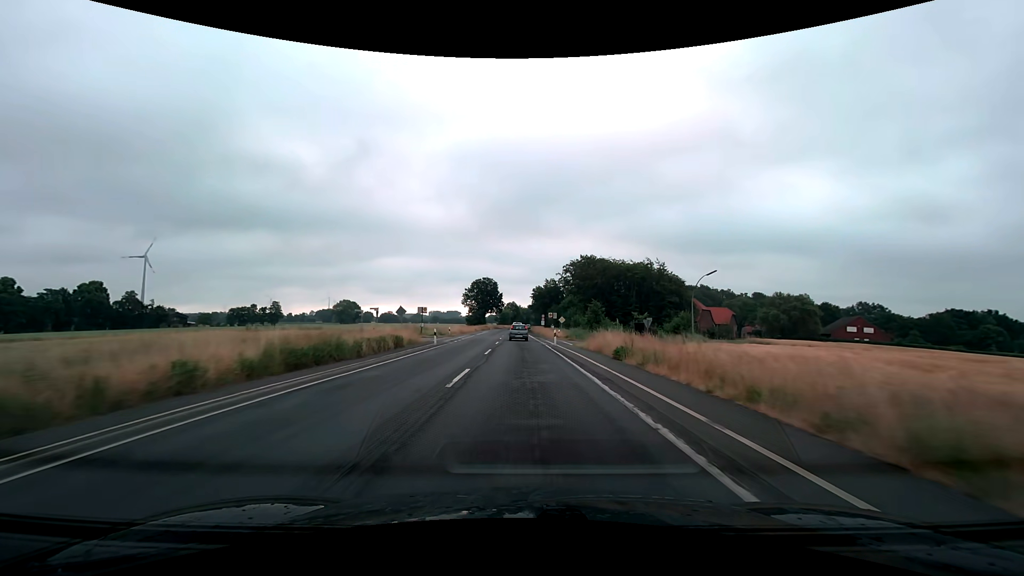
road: secondary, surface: asphalt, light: Day
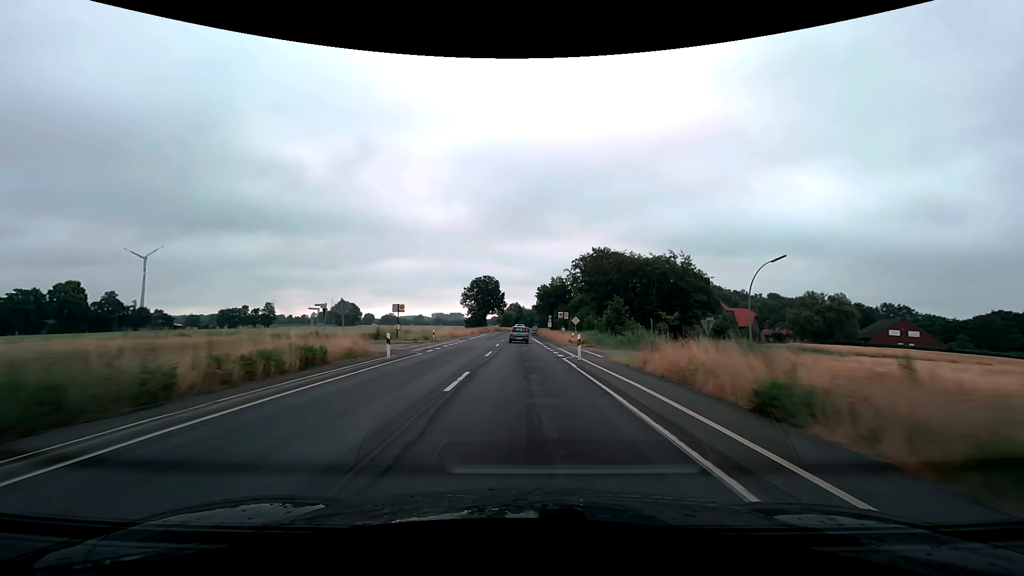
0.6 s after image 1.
(-0.1, +12.5) m; 0°
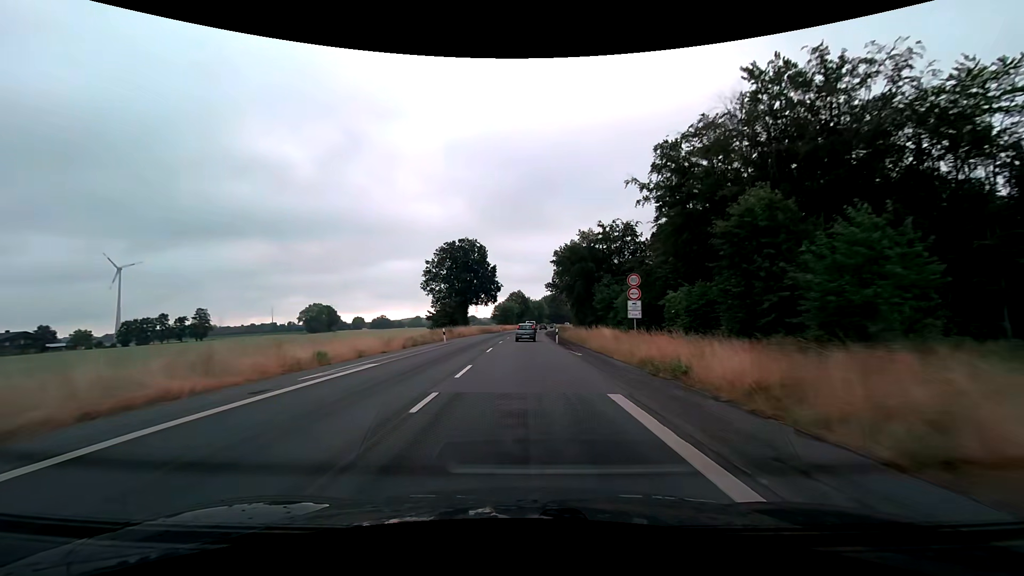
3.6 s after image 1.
(-0.4, +62.3) m; -1°
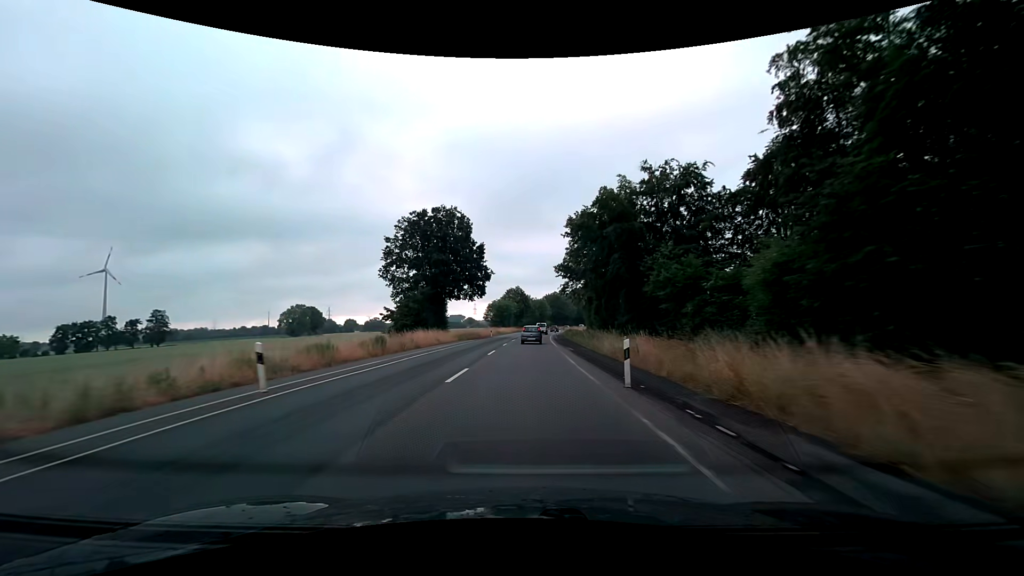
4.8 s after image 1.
(0.0, +24.7) m; 0°
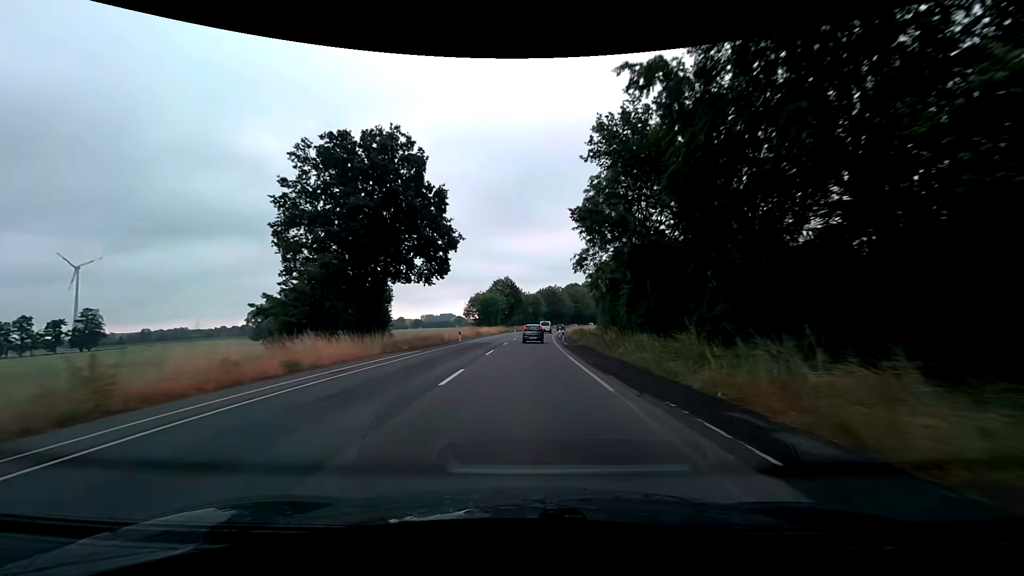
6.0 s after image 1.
(+0.2, +24.5) m; +1°
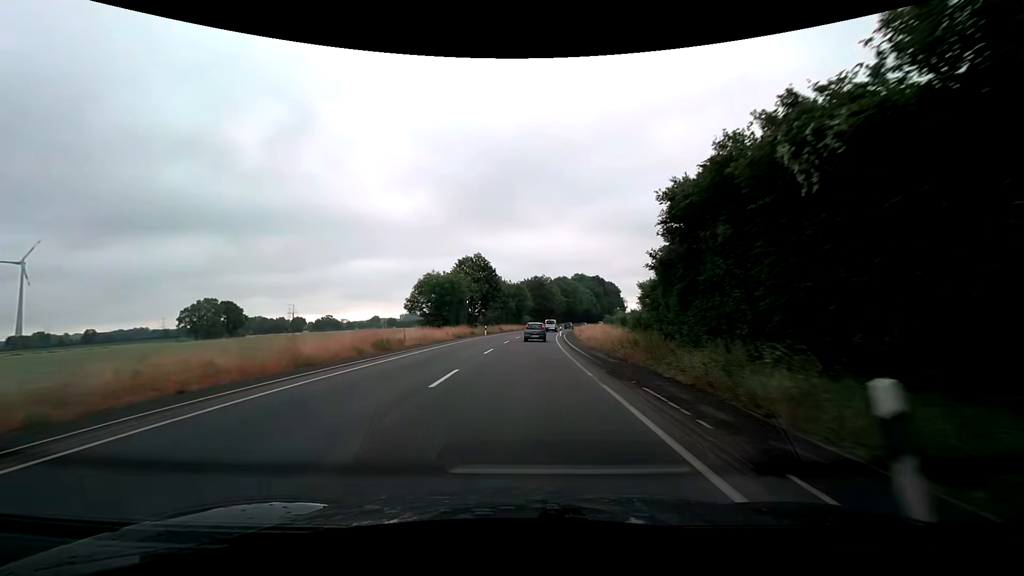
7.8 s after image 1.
(+0.6, +36.3) m; +2°
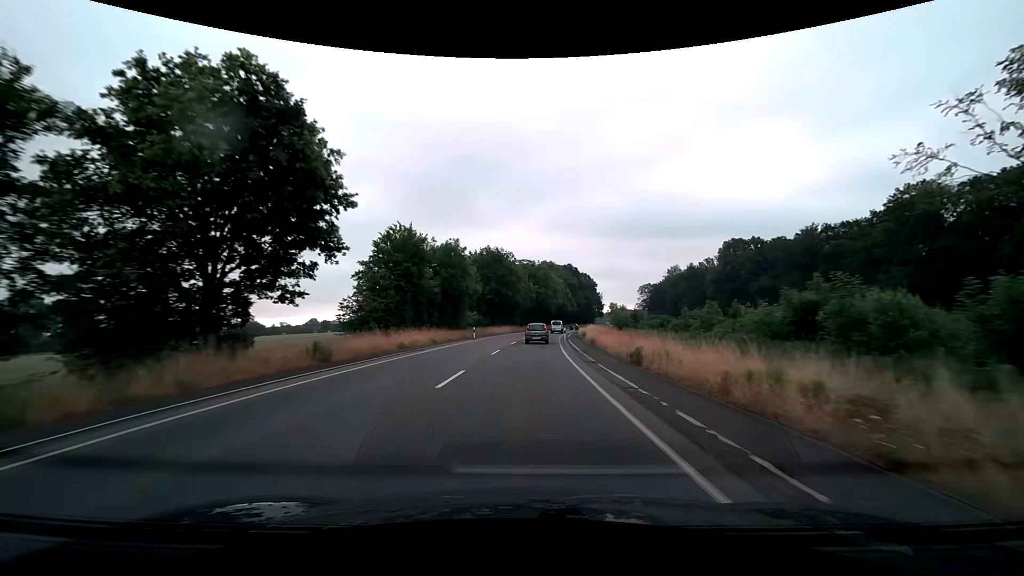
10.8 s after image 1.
(+2.5, +59.1) m; +5°
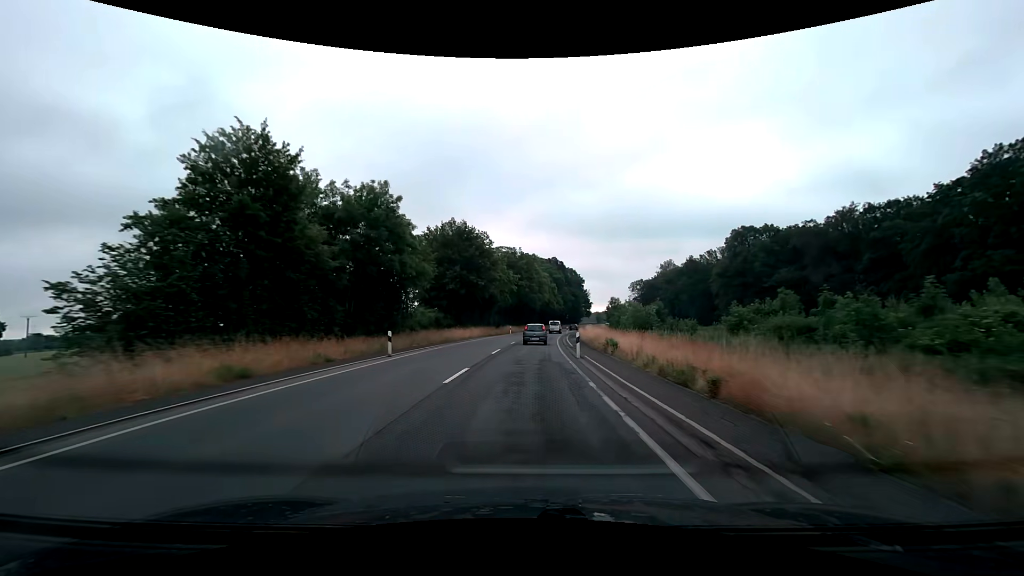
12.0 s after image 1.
(+0.5, +22.8) m; +2°
(0, +10) (0, +20) (+1, +30) (+1, +40) (+2, +50) (+3, +60) (+4, +70) (+5, +80) (+7, +90) (+8, +100) m
